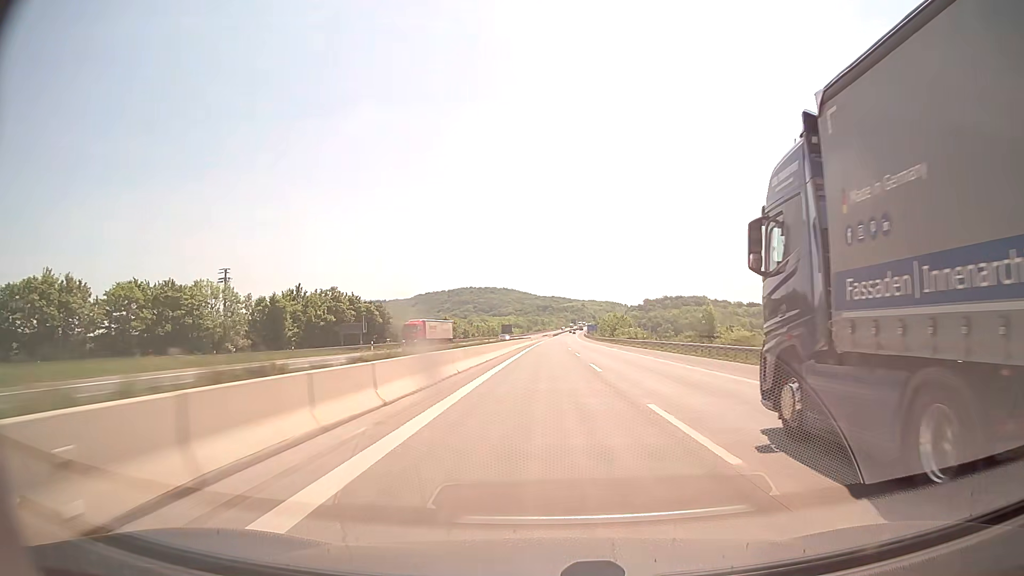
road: motorway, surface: concrete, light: Day
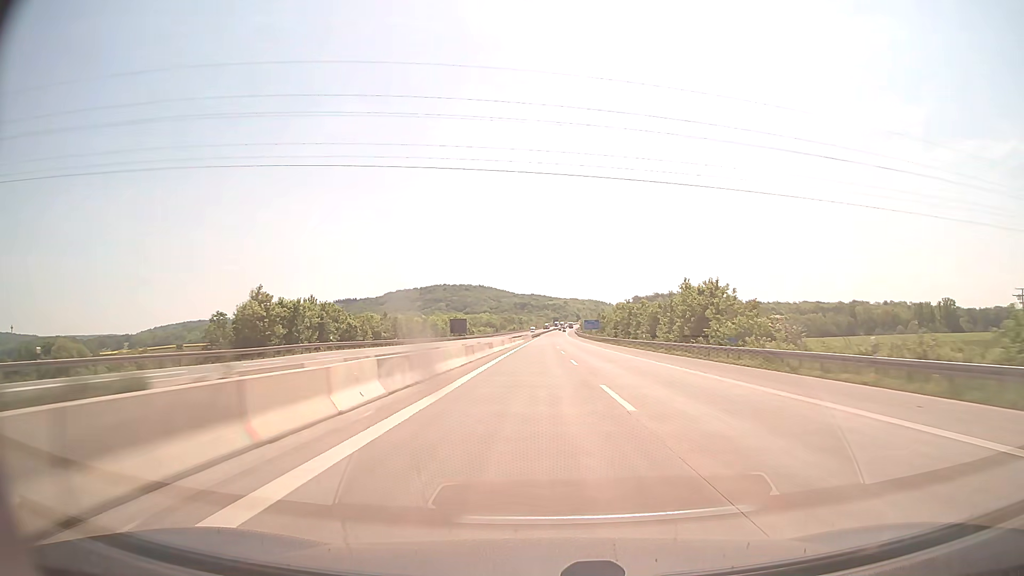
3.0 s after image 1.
(+1.2, +103.0) m; +2°
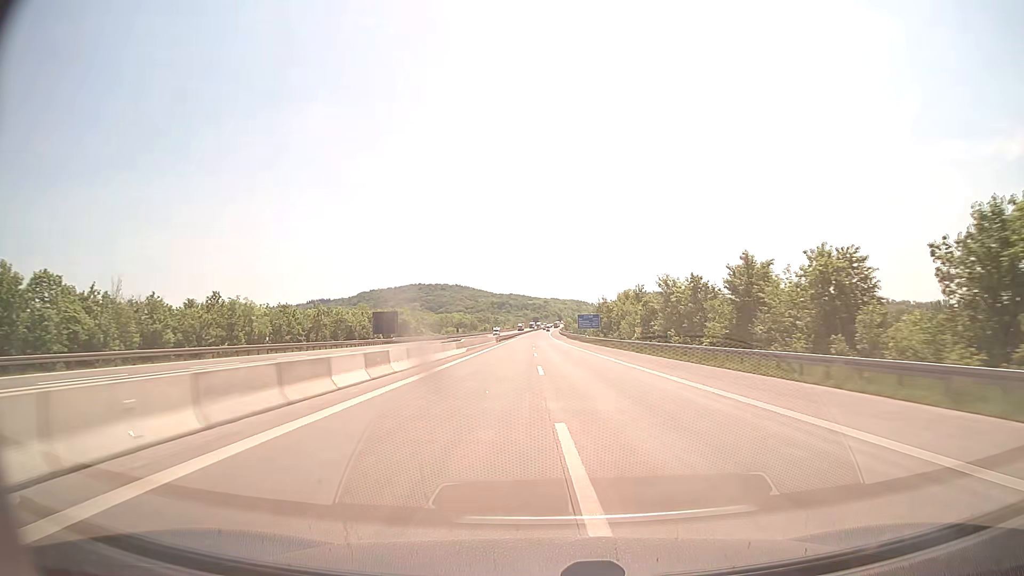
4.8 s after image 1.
(+0.9, +61.9) m; +2°
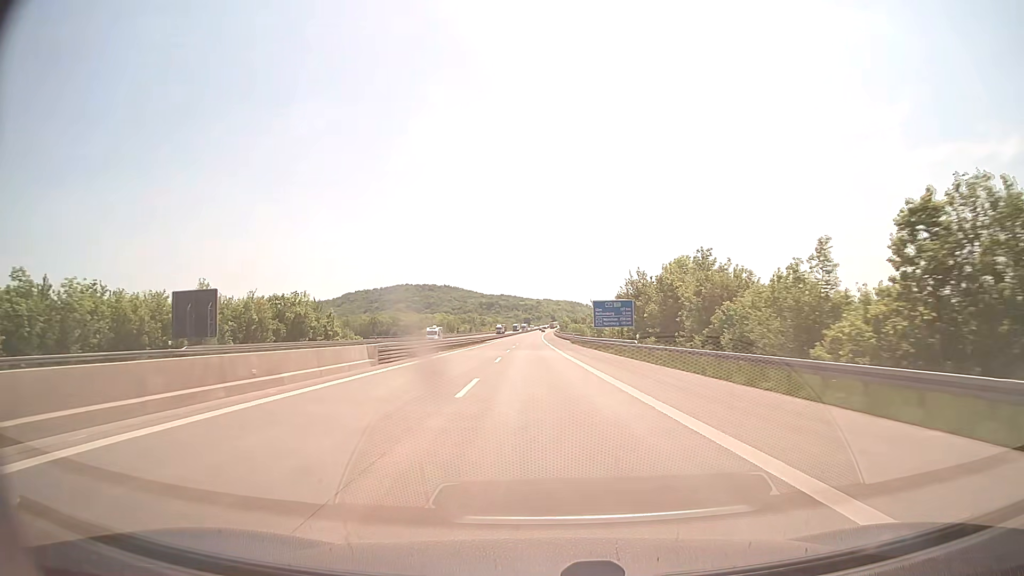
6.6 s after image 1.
(+0.6, +61.8) m; +1°
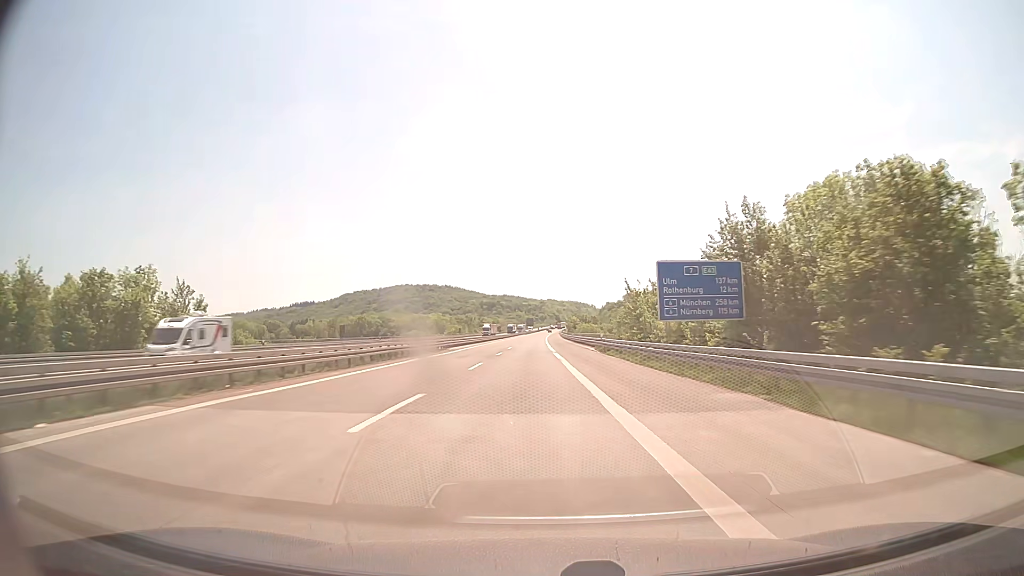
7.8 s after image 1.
(-0.1, +41.2) m; 0°
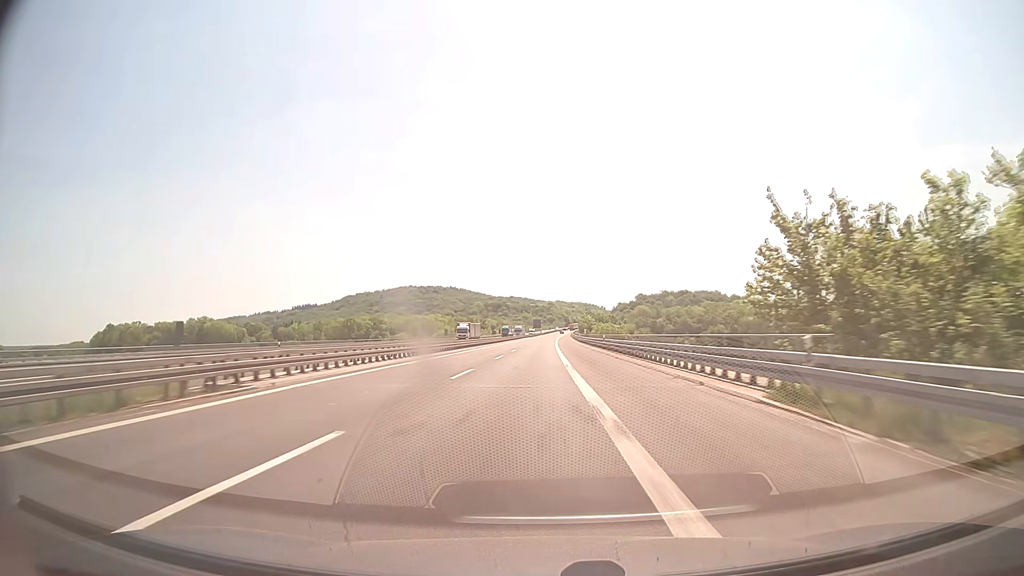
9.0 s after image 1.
(-0.2, +41.2) m; -1°
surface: asphalt
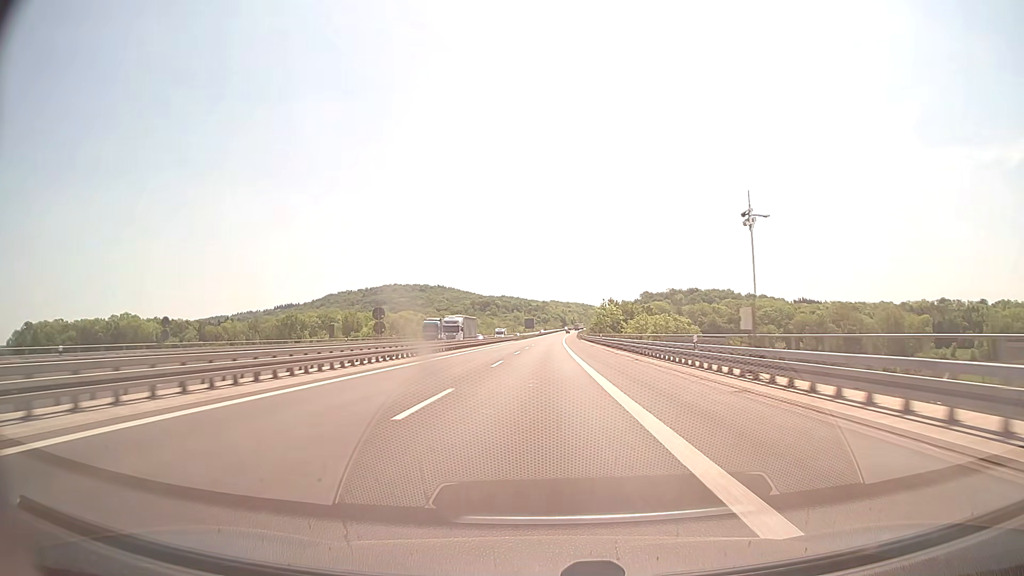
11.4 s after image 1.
(-0.3, +82.4) m; 0°
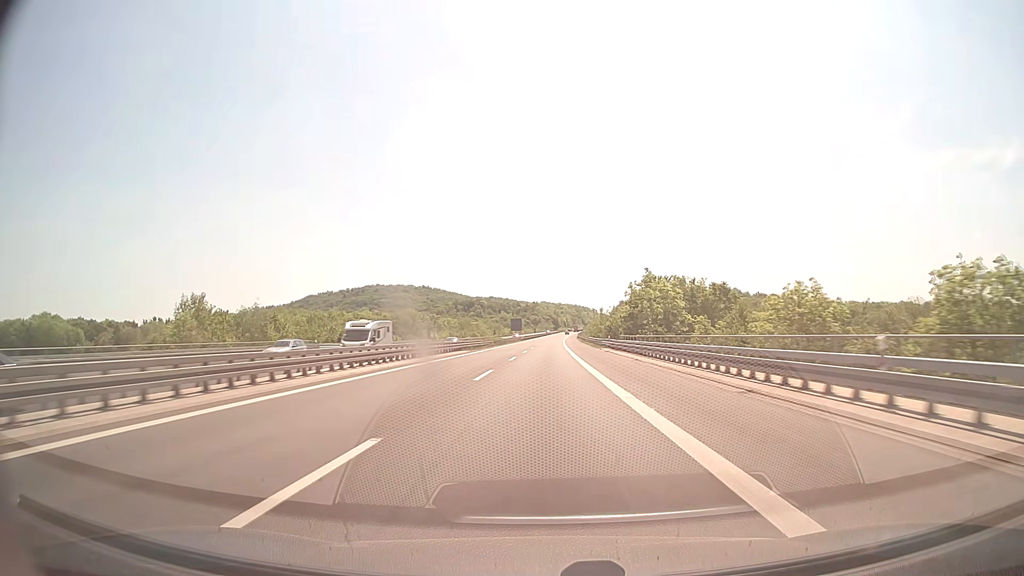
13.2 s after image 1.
(+0.4, +61.8) m; +1°
(0, +10) (0, +20) (0, +30) (0, +40) (0, +50) (0, +60) (+1, +70) (+1, +80) (+1, +90) (+1, +100) m
